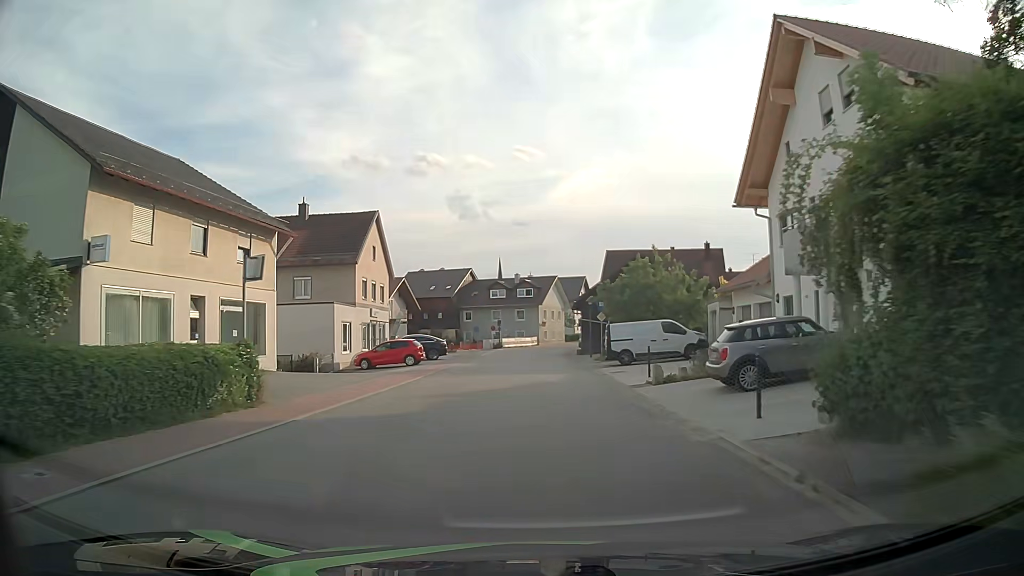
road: tertiary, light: Day
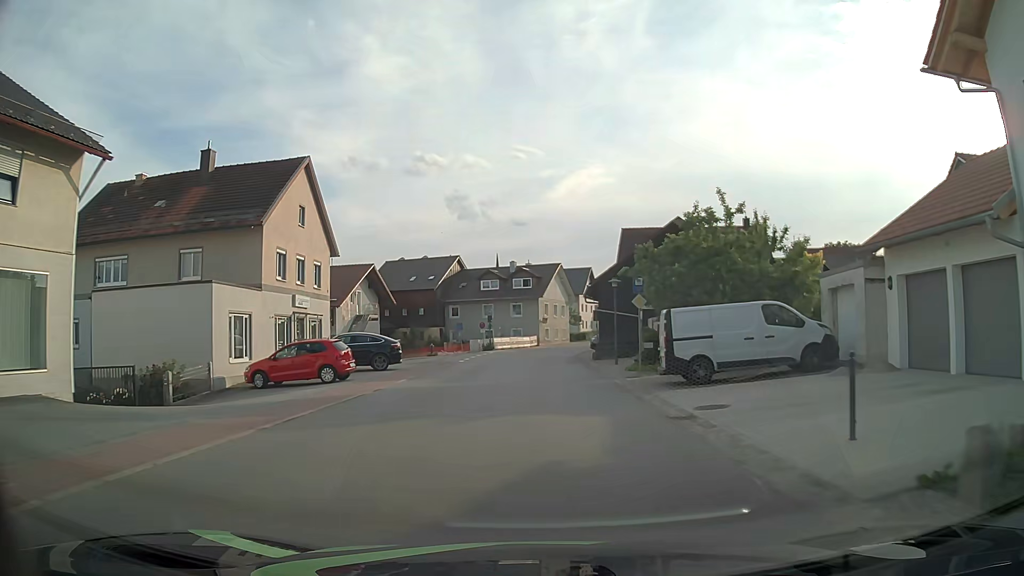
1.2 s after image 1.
(0.0, +14.3) m; 0°
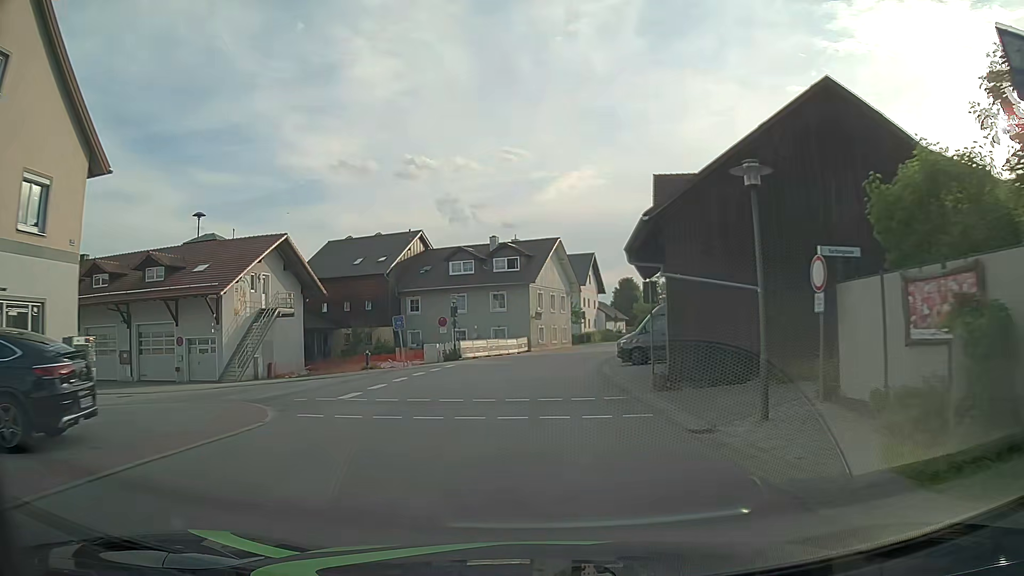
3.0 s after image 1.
(+0.2, +20.9) m; 0°
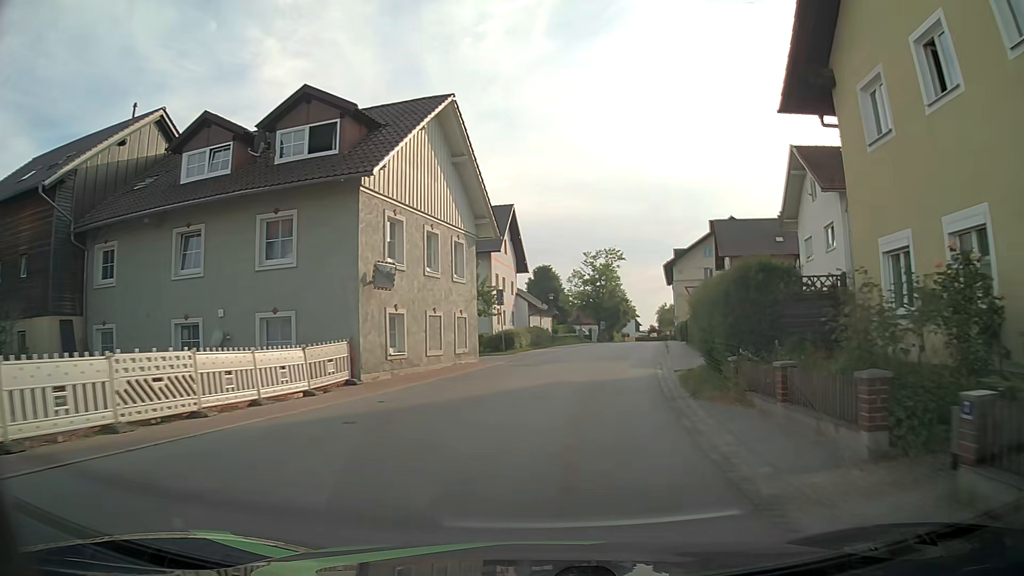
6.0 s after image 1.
(+1.5, +34.0) m; +8°
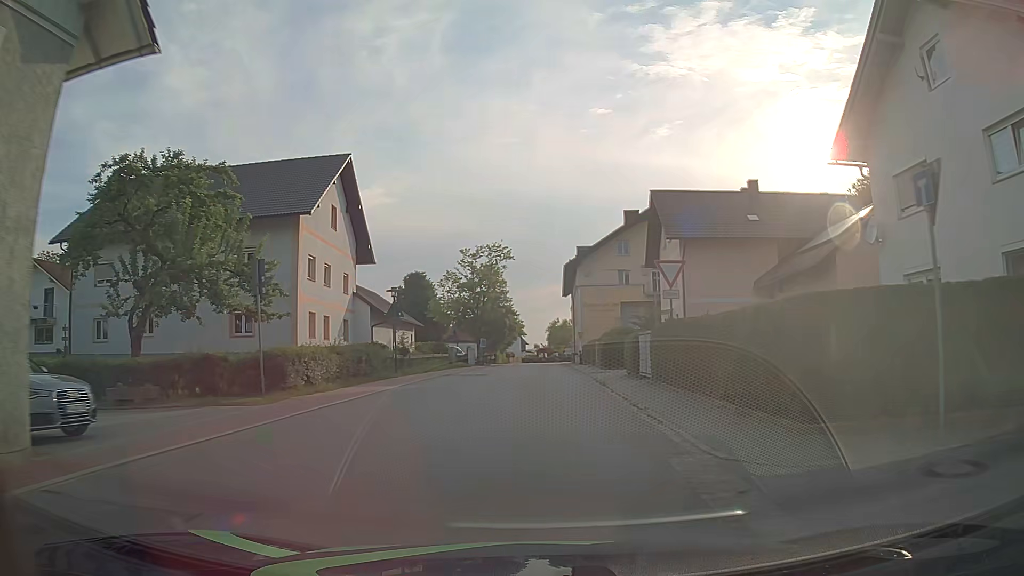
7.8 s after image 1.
(+2.0, +19.9) m; +10°
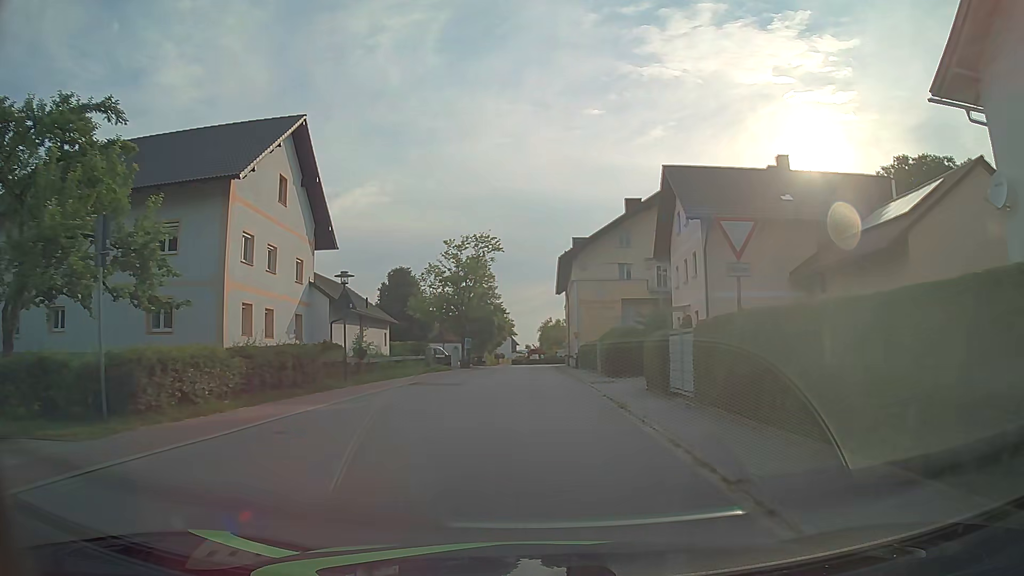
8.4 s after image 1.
(+0.2, +6.6) m; +1°
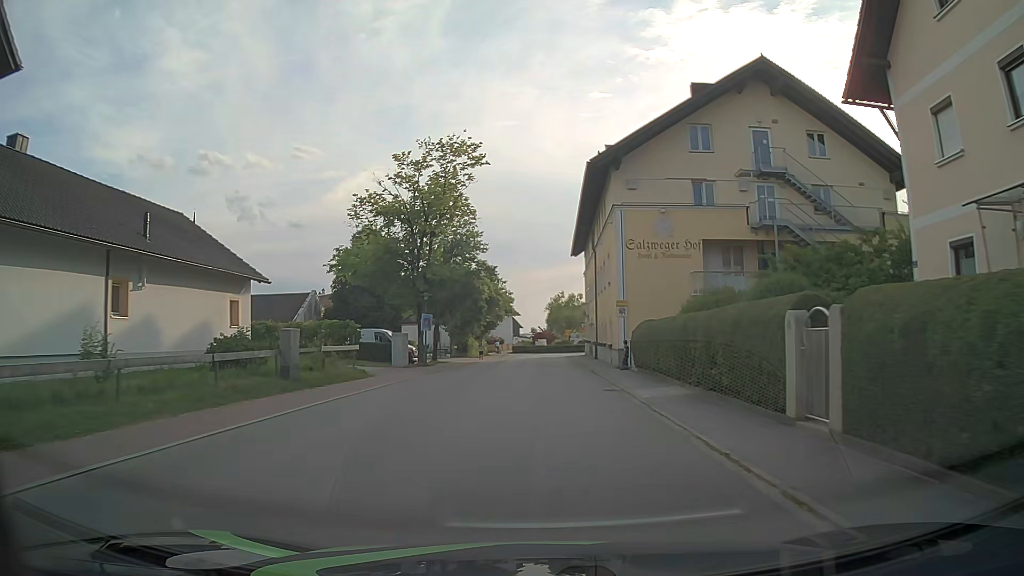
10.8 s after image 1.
(0.0, +25.7) m; 0°
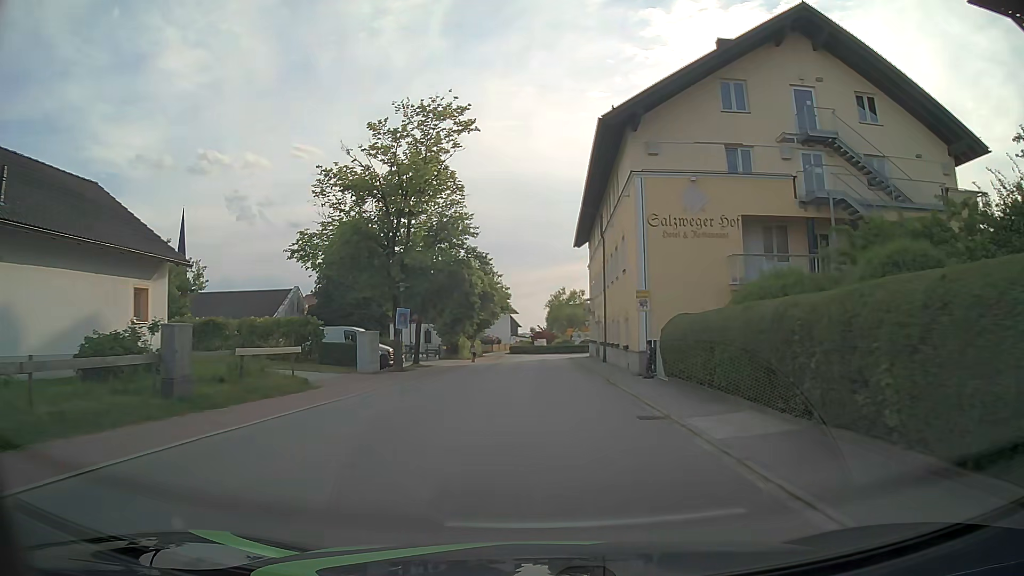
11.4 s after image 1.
(0.0, +6.1) m; 0°
